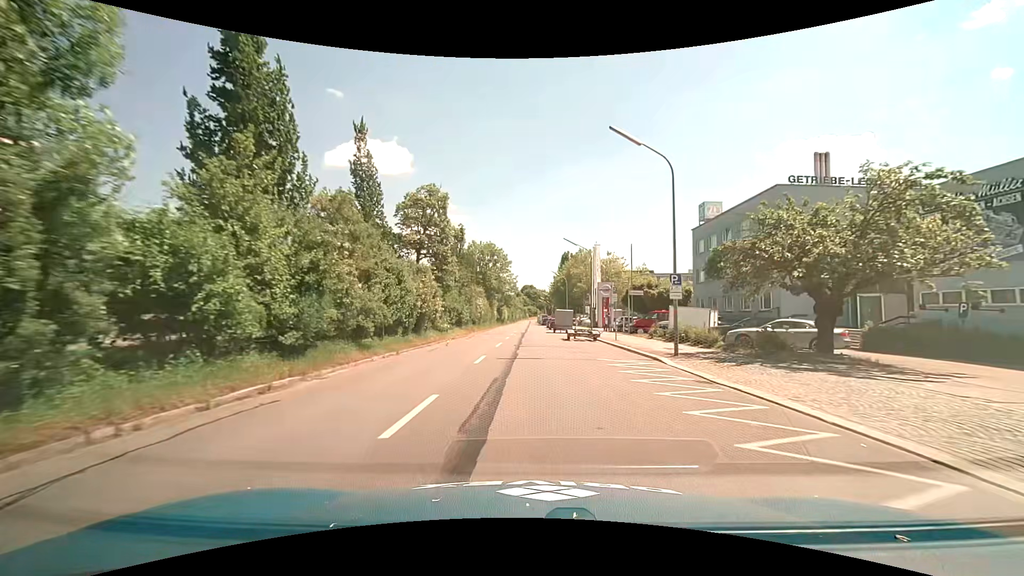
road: tertiary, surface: asphalt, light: Day
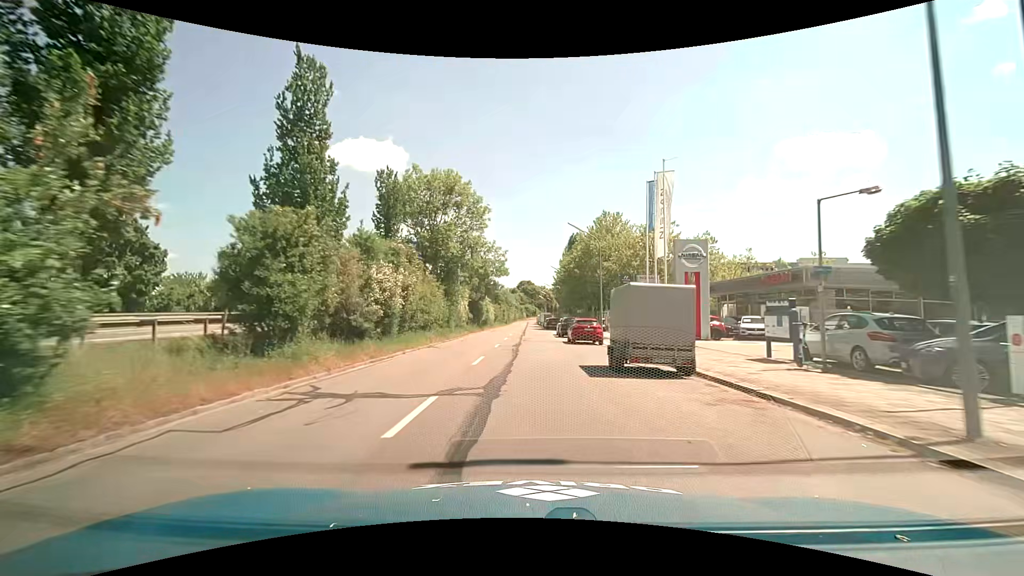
(+0.2, +36.3) m; +1°
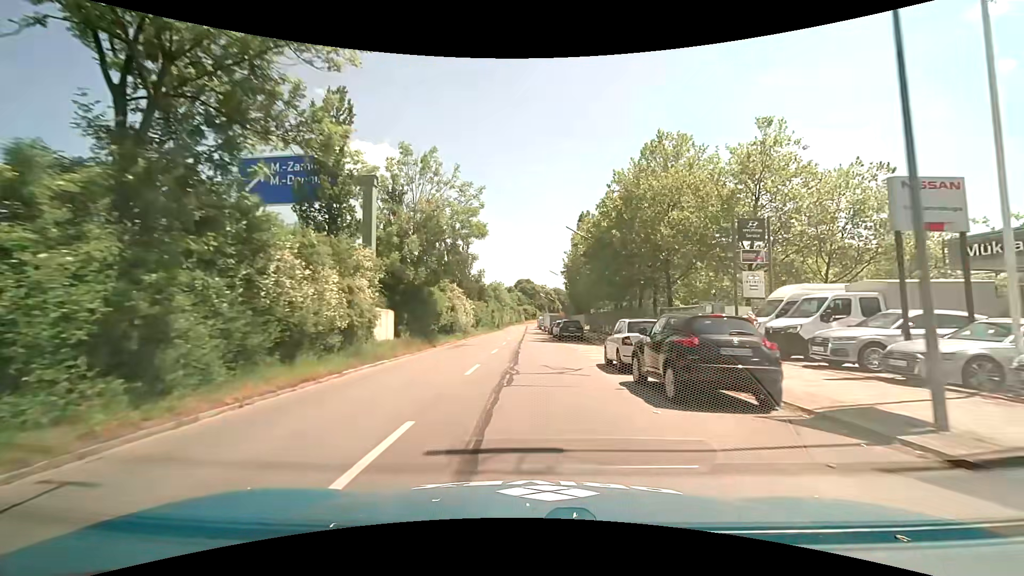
(-0.2, +29.2) m; 0°
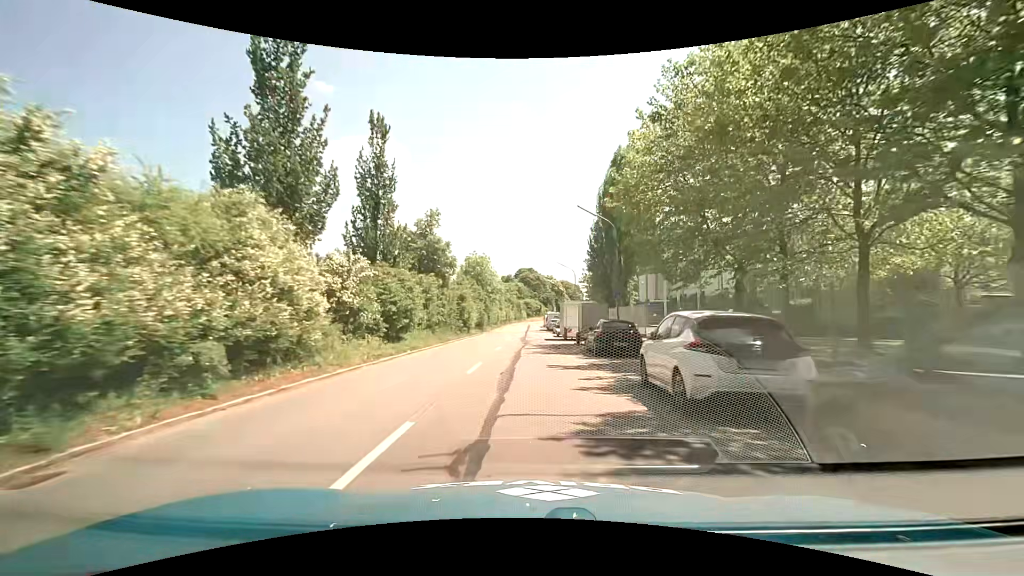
(-0.4, +36.6) m; -1°
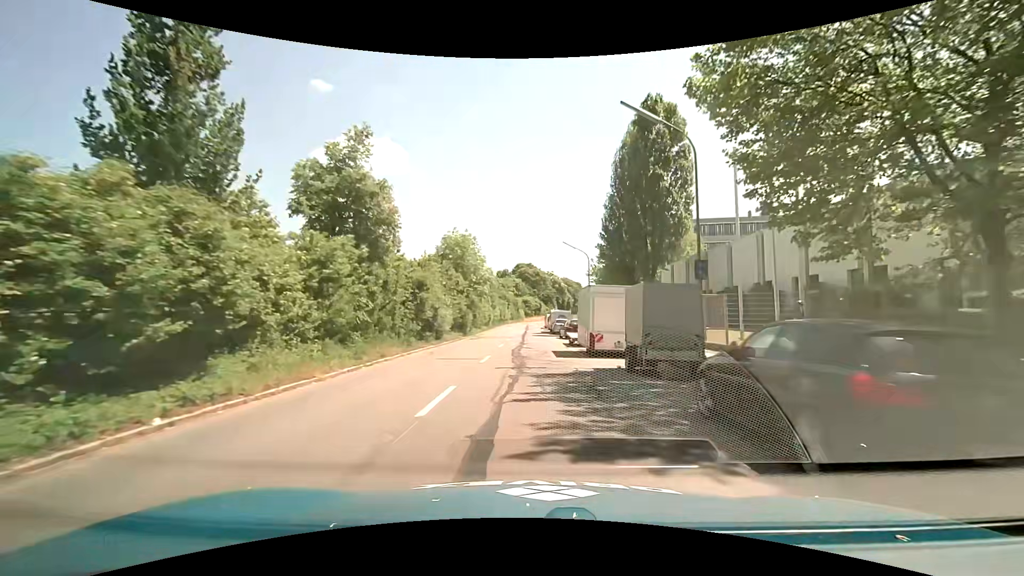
(+0.1, +14.7) m; -1°
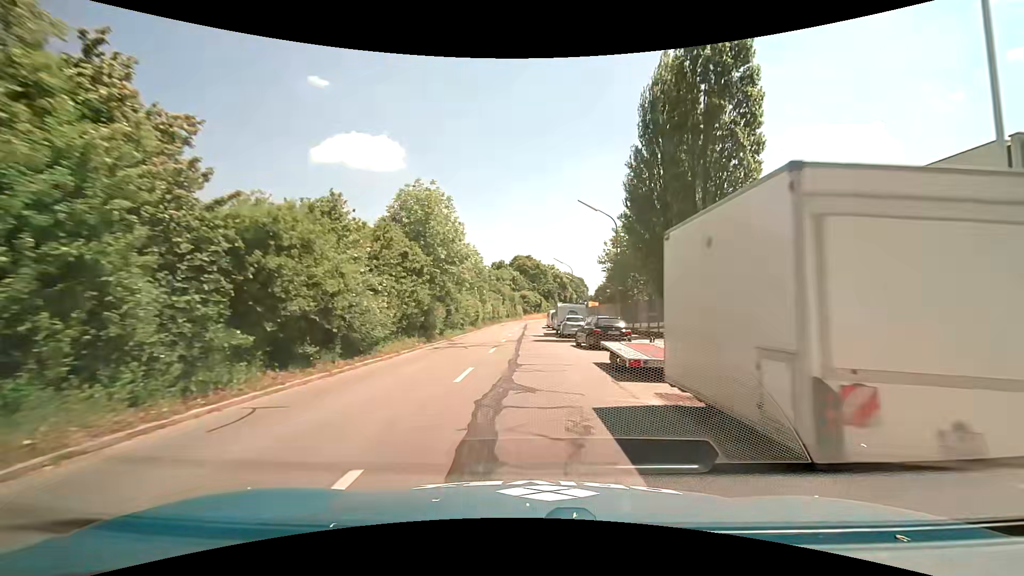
(+0.3, +14.7) m; +1°
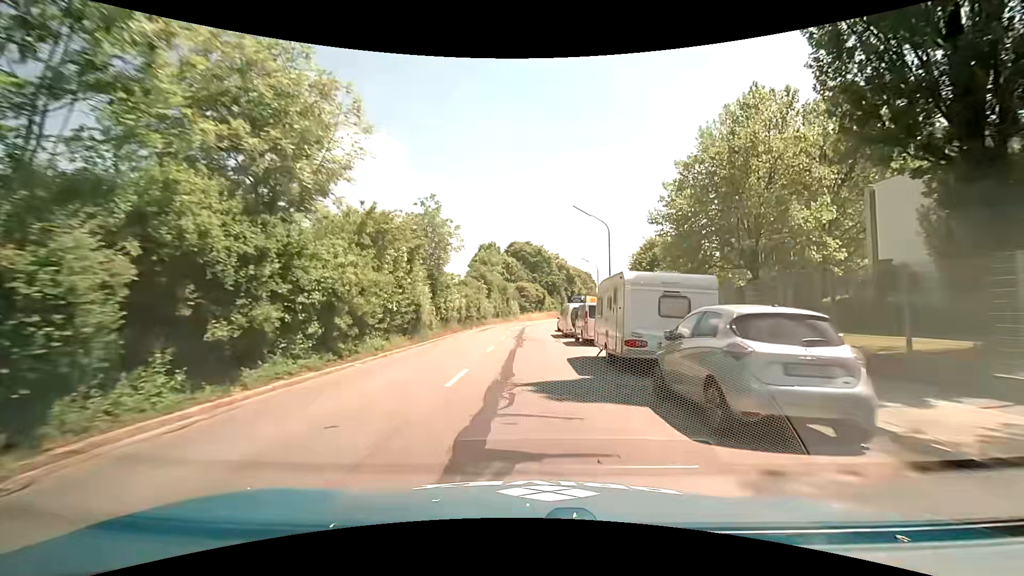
(0.0, +27.9) m; 0°
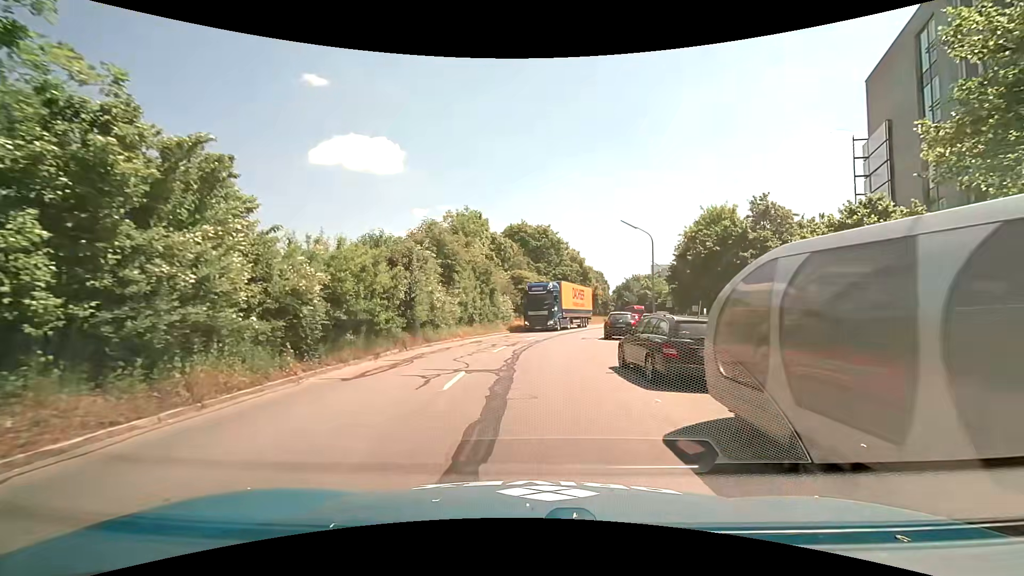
(+0.1, +27.7) m; +1°
(0, +10) (+1, +20) (+2, +30) (+4, +40) (+7, +49) (+10, +59) (+13, +68) (+16, +78) (+19, +87) (+22, +97) m
